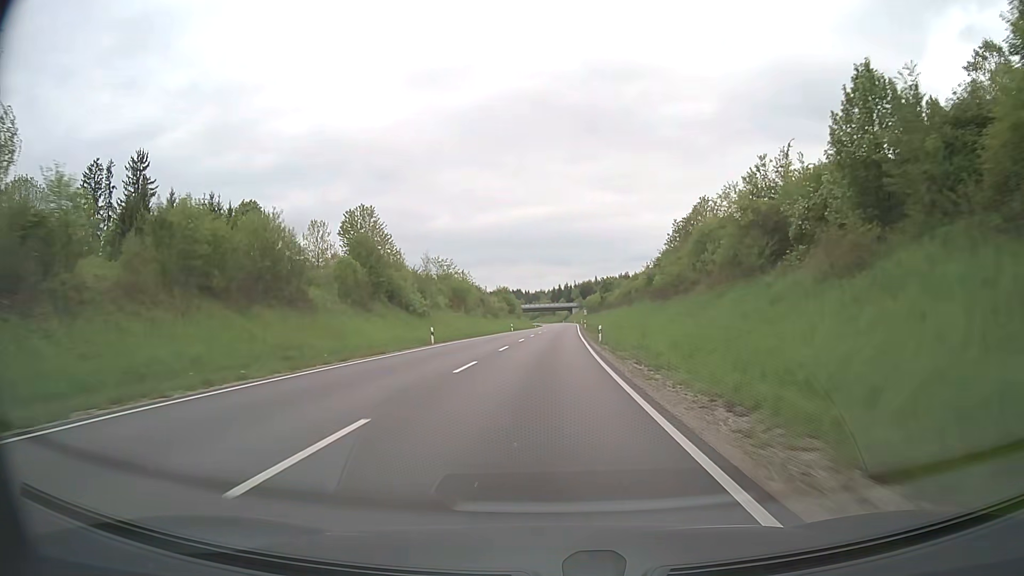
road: primary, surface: asphalt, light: Day
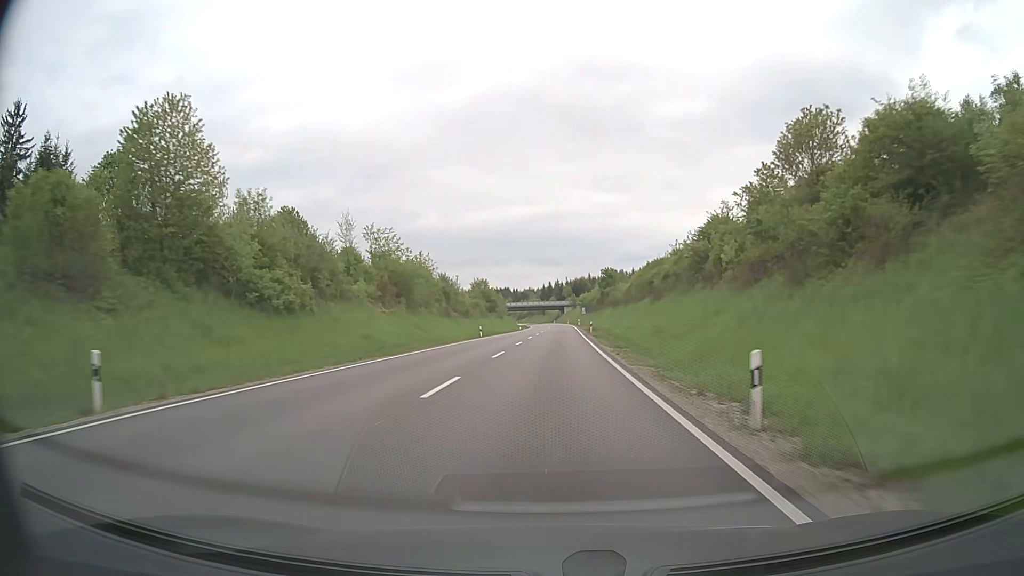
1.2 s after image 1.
(+0.2, +29.7) m; +1°
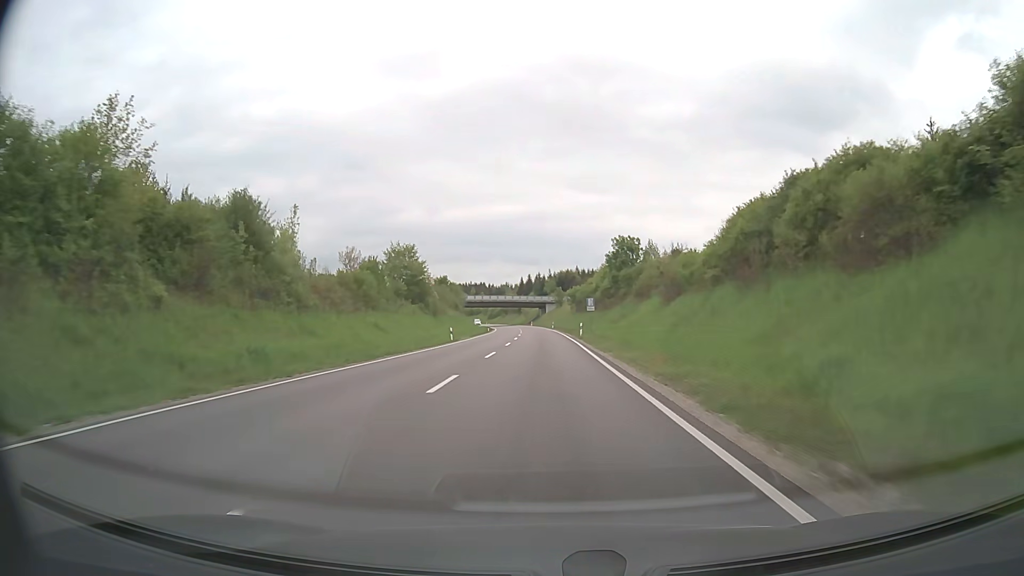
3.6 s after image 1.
(+1.1, +59.4) m; +2°
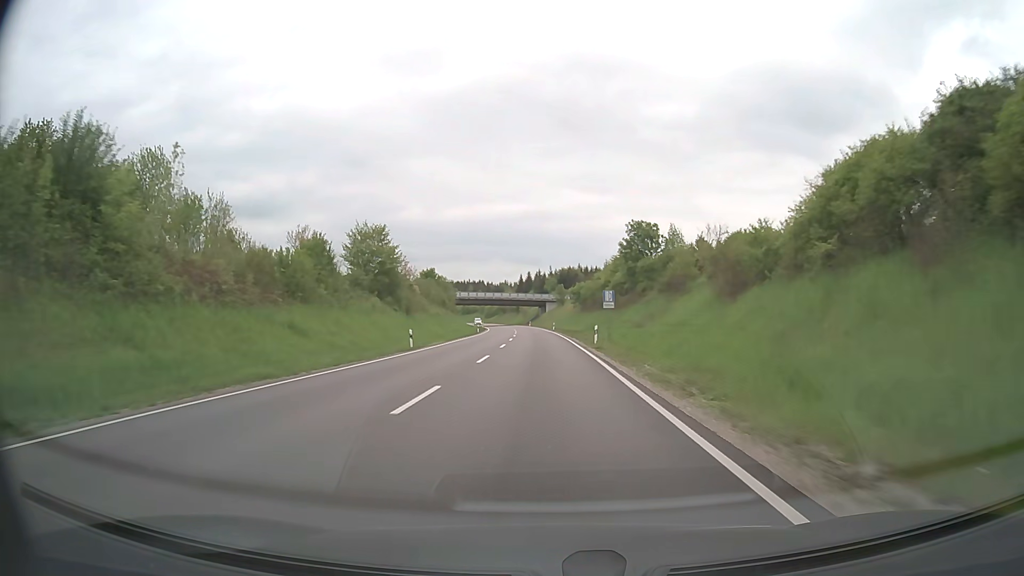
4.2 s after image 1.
(0.0, +14.9) m; 0°
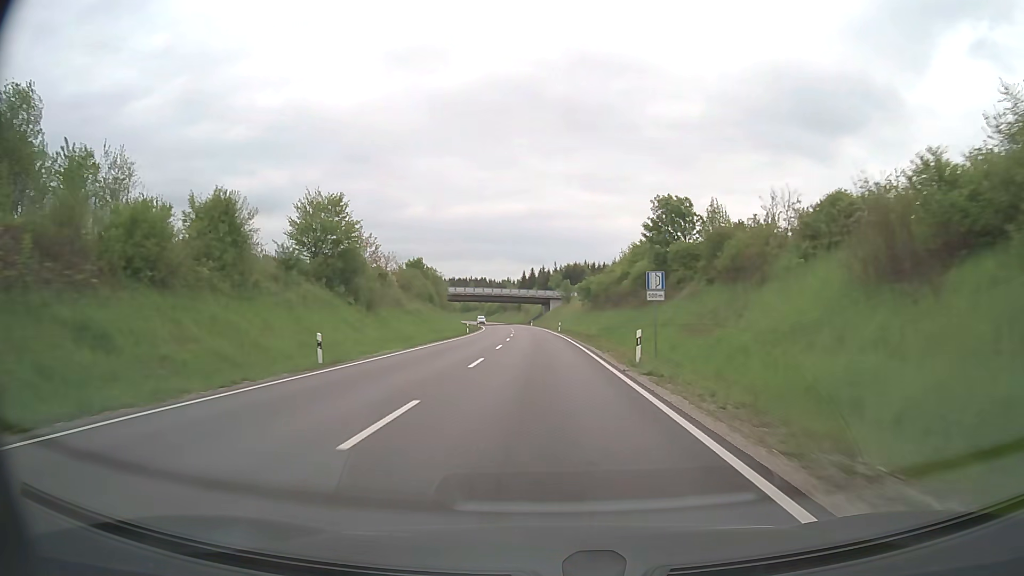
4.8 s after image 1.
(0.0, +14.9) m; 0°
